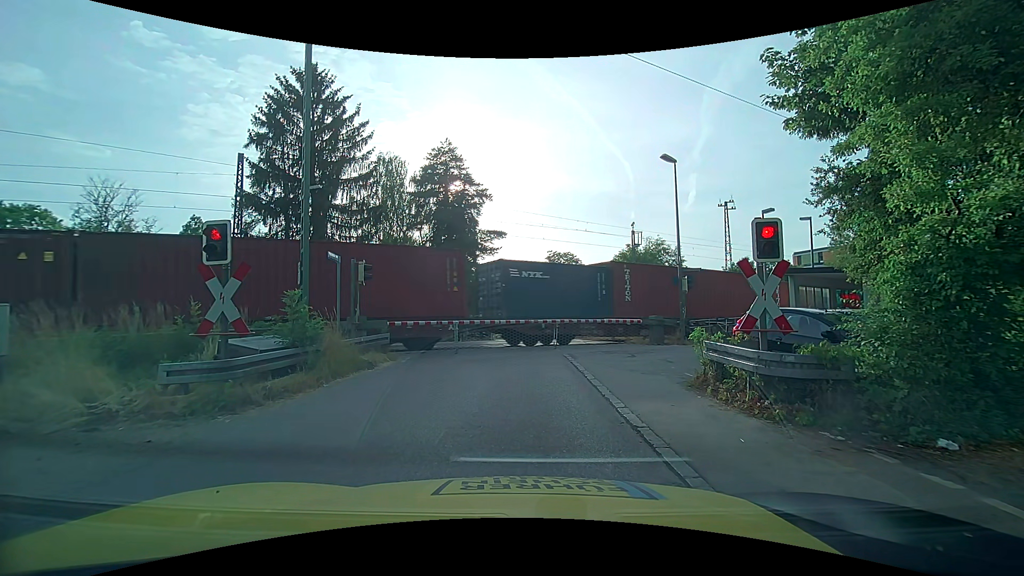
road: unclassified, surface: asphalt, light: Day
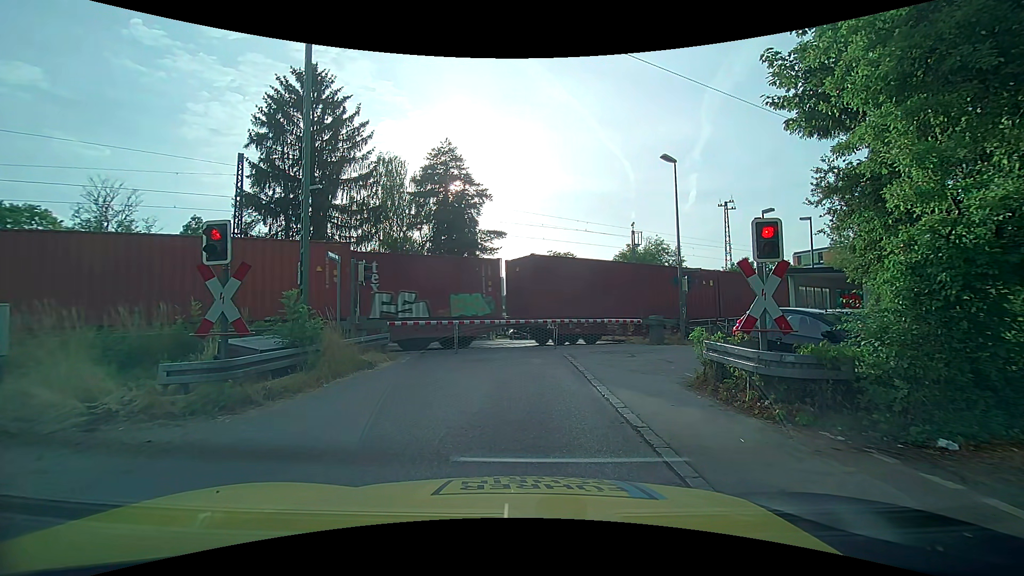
(0.0, 0.0) m; 0°
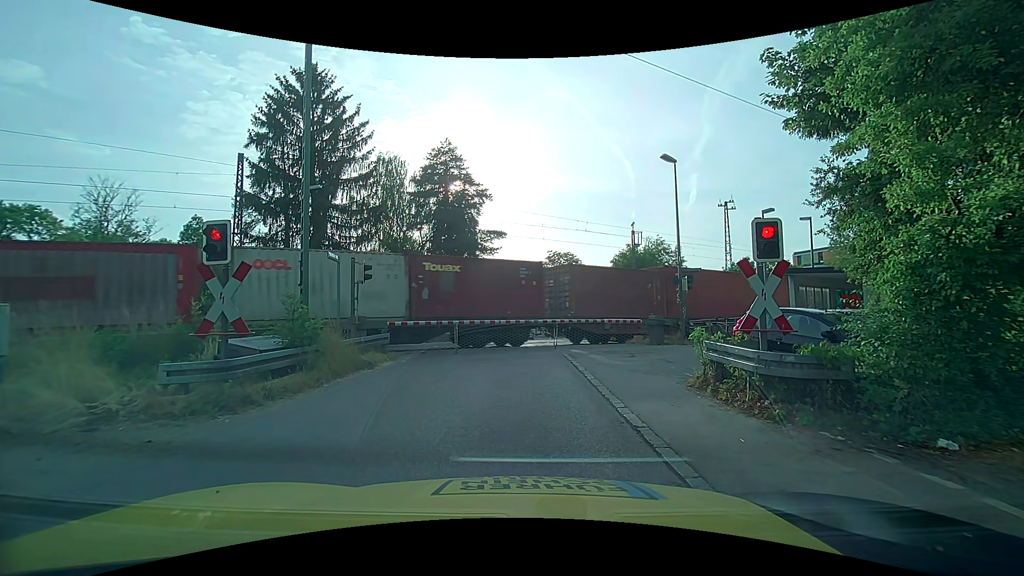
(0.0, 0.0) m; 0°
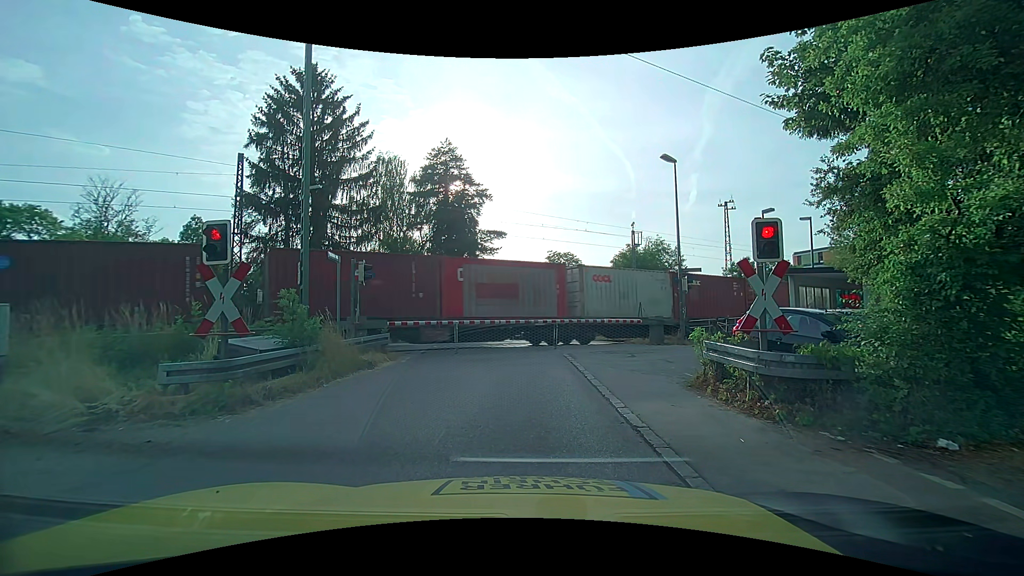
(0.0, 0.0) m; 0°
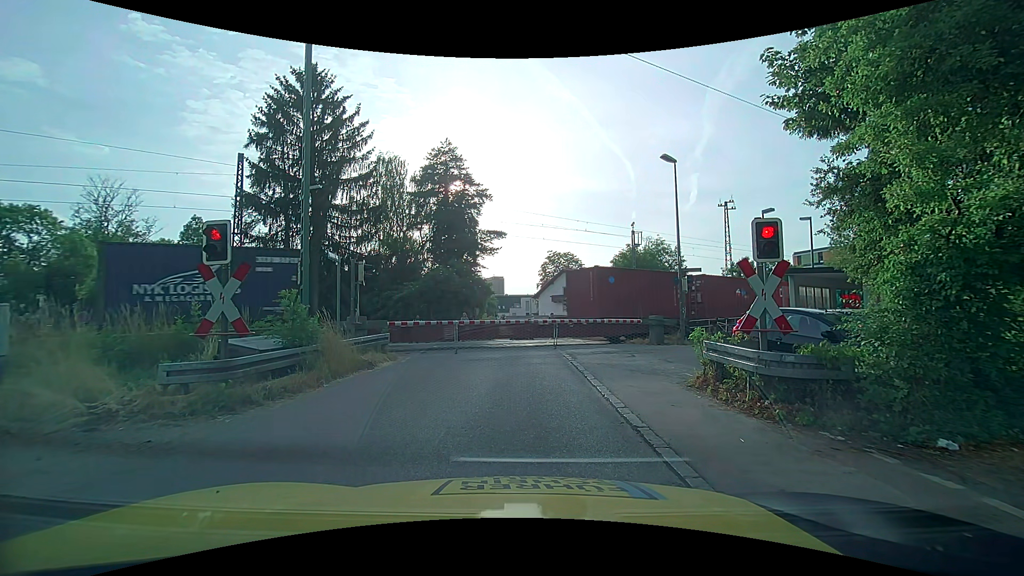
(0.0, 0.0) m; 0°
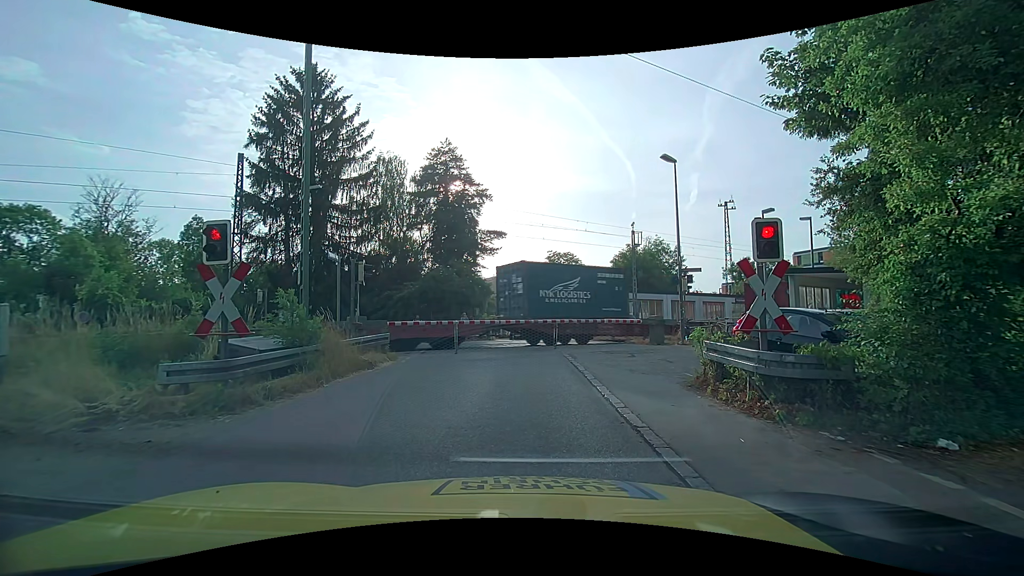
(0.0, 0.0) m; 0°
